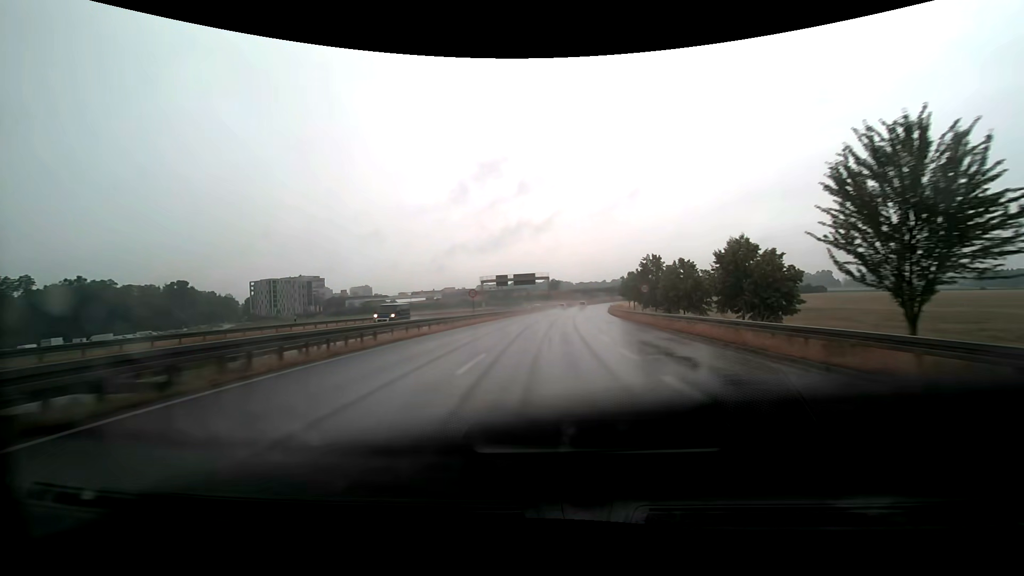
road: trunk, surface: asphalt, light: Day
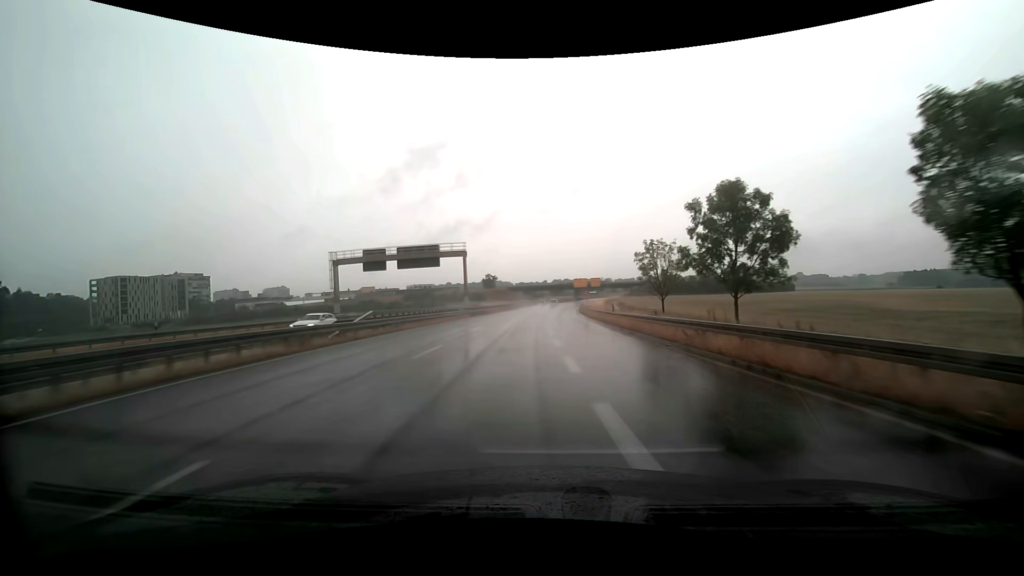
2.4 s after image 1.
(+3.2, +56.9) m; +7°
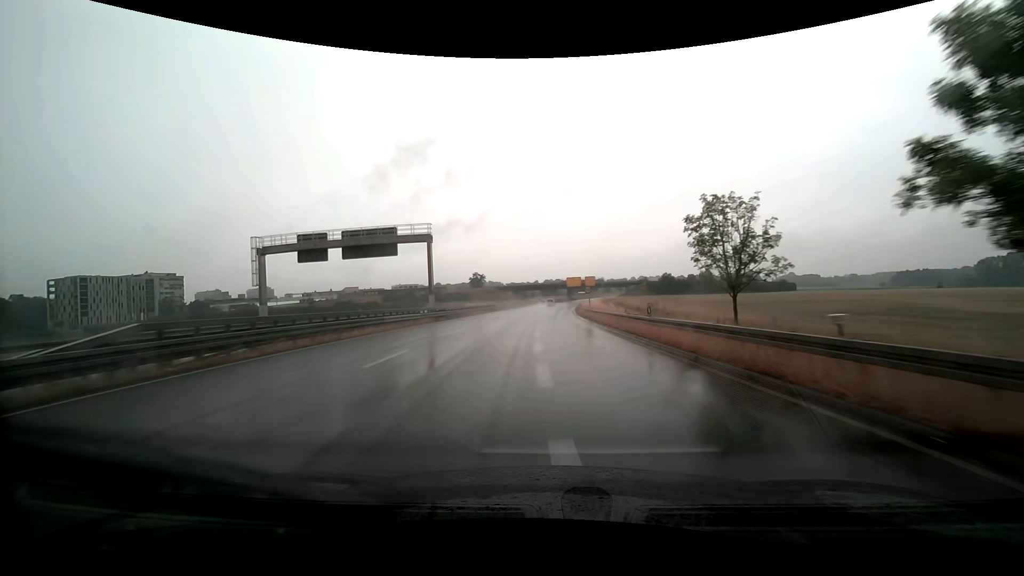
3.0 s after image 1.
(+0.2, +13.8) m; +1°
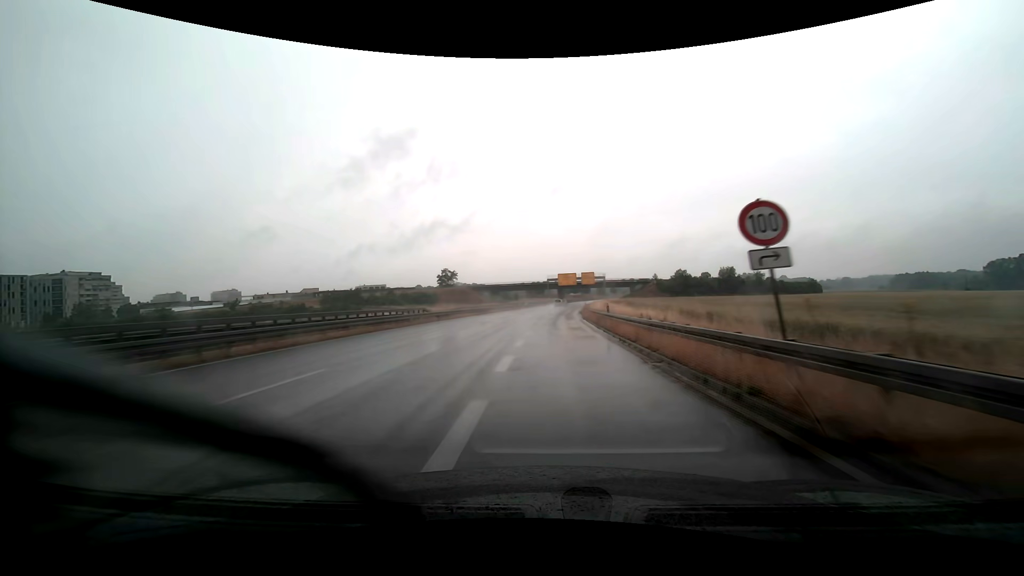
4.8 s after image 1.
(+0.5, +40.1) m; +1°
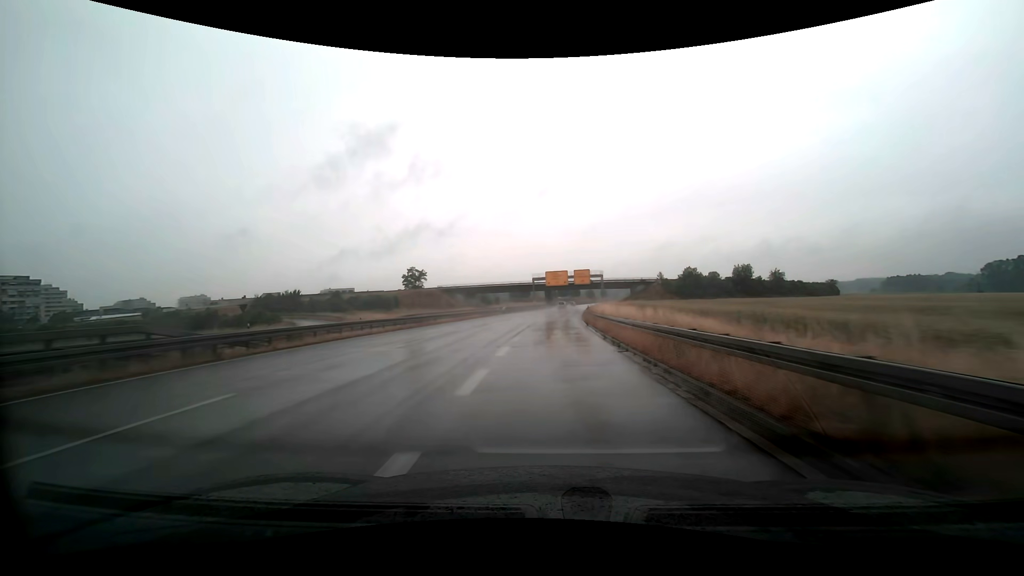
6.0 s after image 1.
(+0.5, +26.4) m; +2°
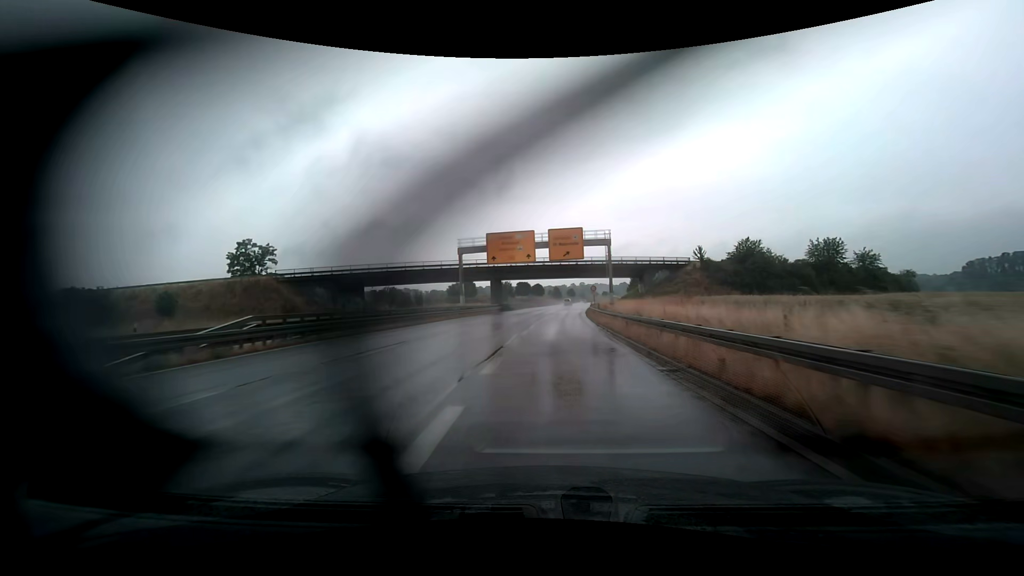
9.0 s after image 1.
(+1.7, +63.9) m; +4°
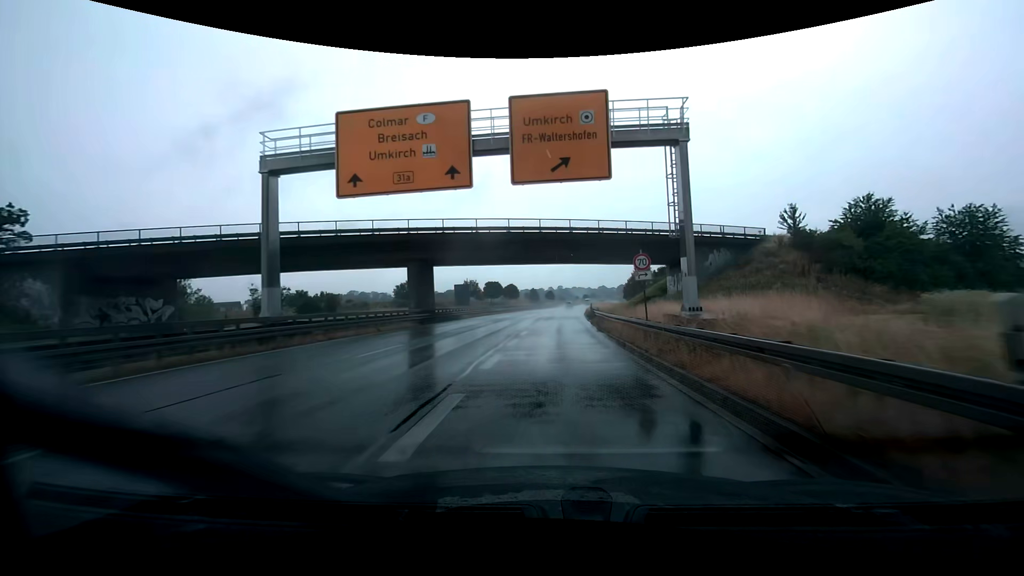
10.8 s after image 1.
(+0.9, +34.8) m; +3°
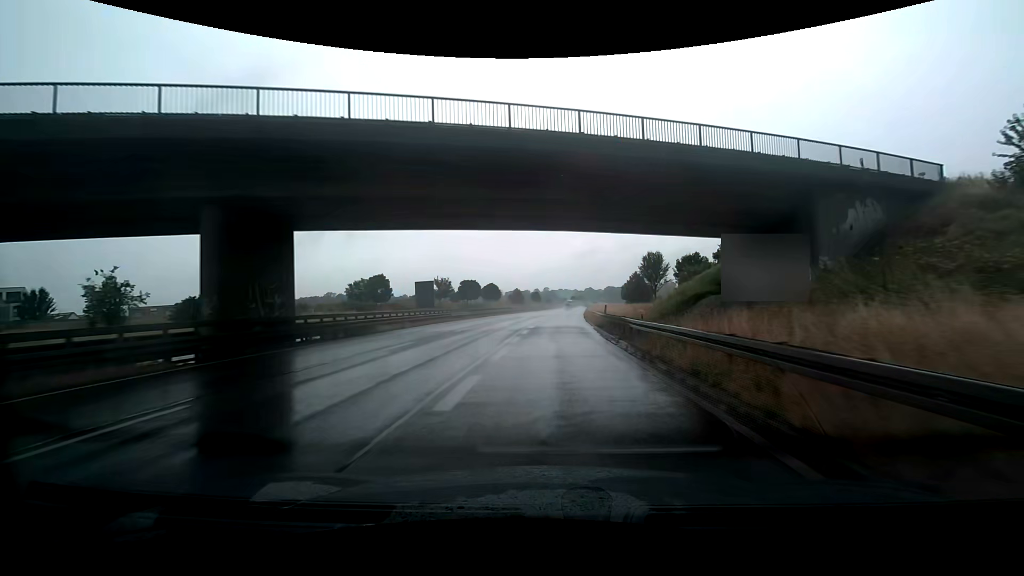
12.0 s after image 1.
(+0.3, +22.0) m; +1°
(0, +10) (0, +20) (+1, +30) (+1, +40) (+2, +50) (+2, +60) (+3, +70) (+4, +80) (+5, +90) (+6, +100) m
